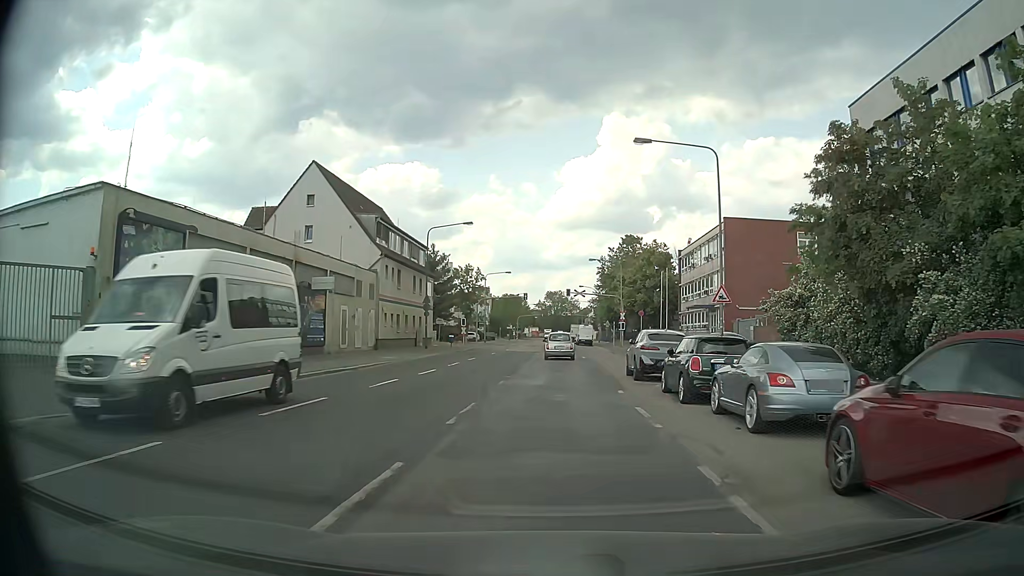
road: secondary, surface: asphalt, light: Day
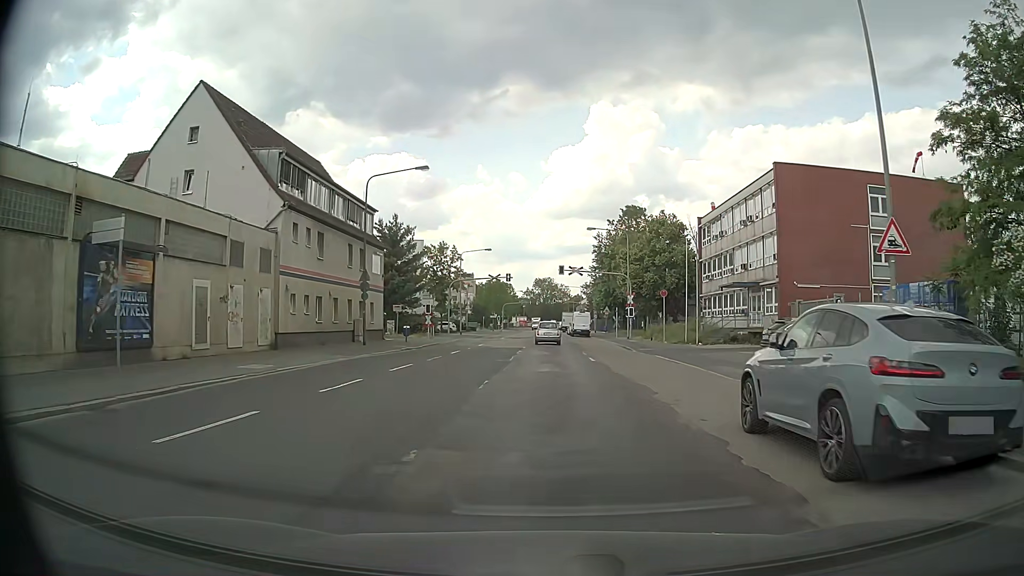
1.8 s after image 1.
(+0.3, +15.4) m; +1°
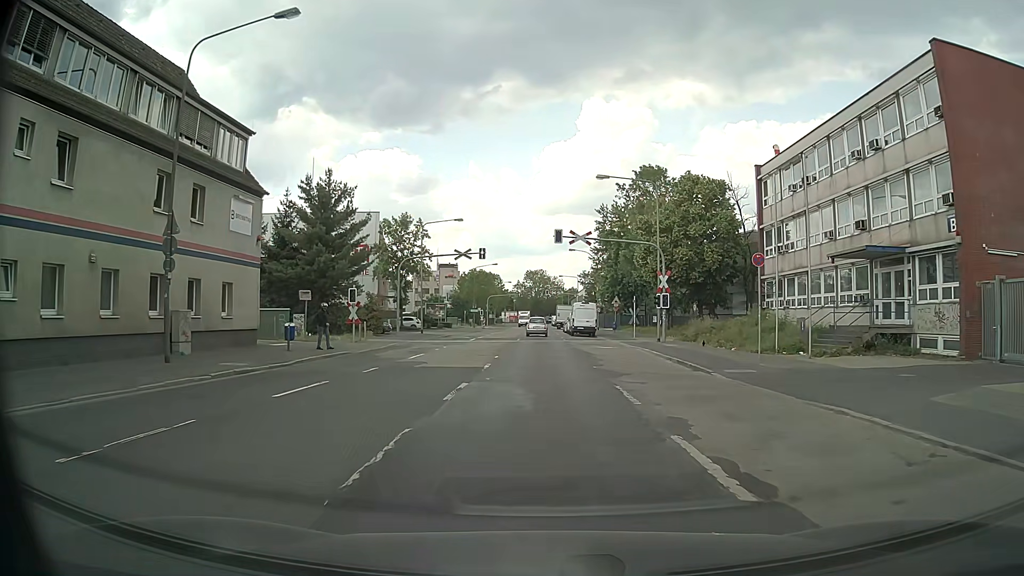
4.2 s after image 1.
(+0.2, +19.9) m; 0°
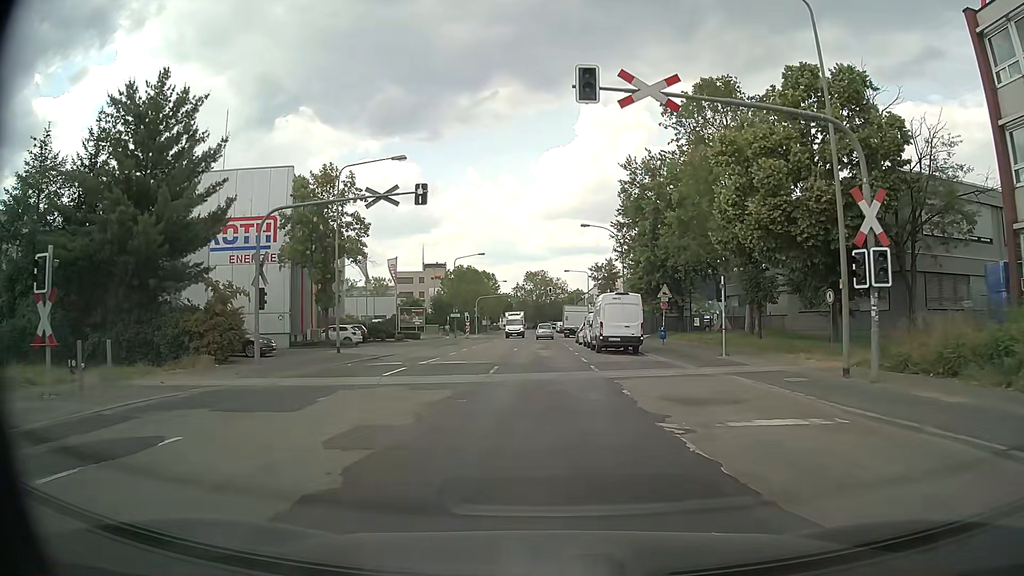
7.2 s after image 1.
(+0.2, +24.7) m; +1°
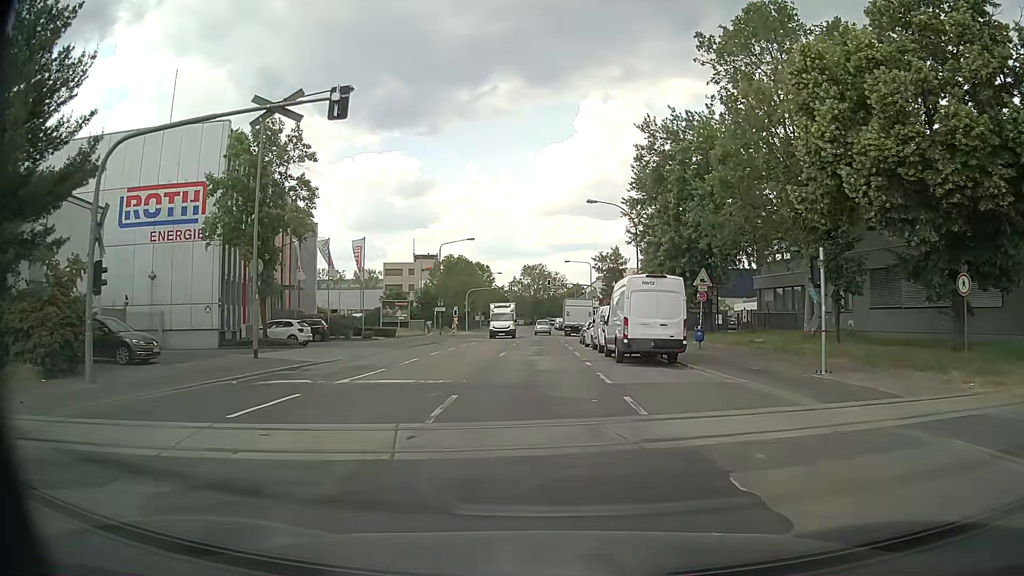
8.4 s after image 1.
(-0.1, +9.9) m; -1°
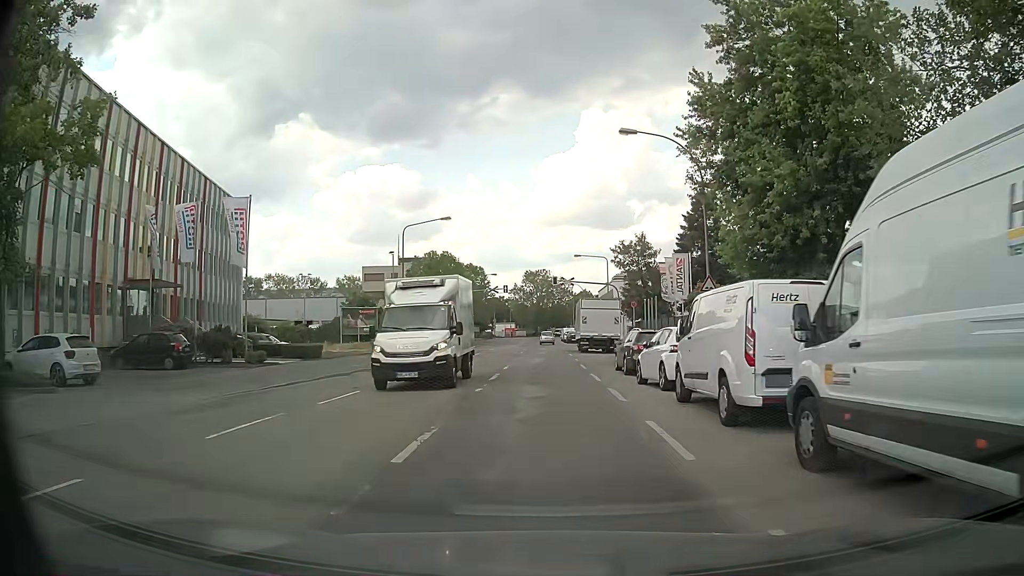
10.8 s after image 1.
(0.0, +19.8) m; 0°
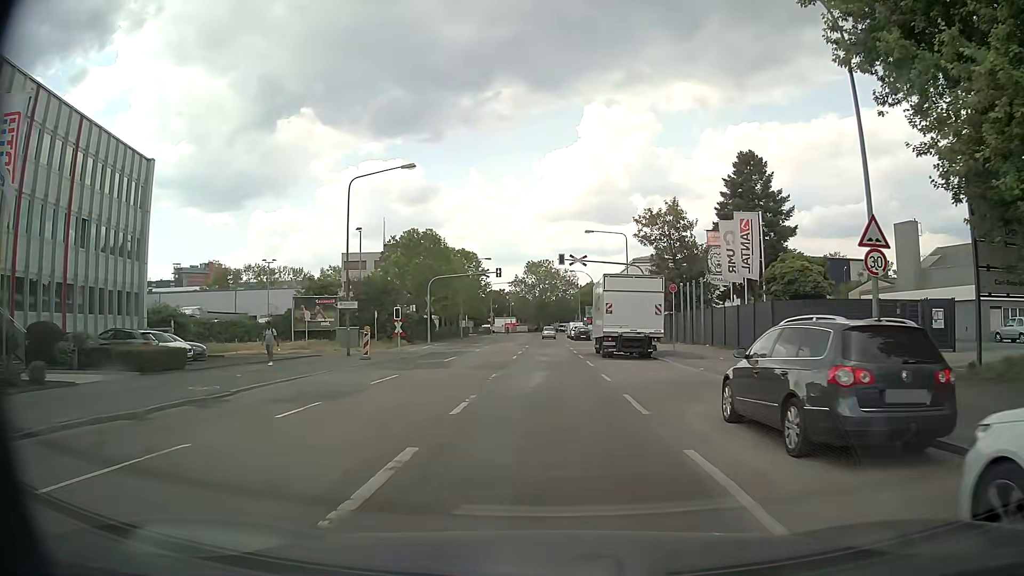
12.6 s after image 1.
(0.0, +14.8) m; 0°
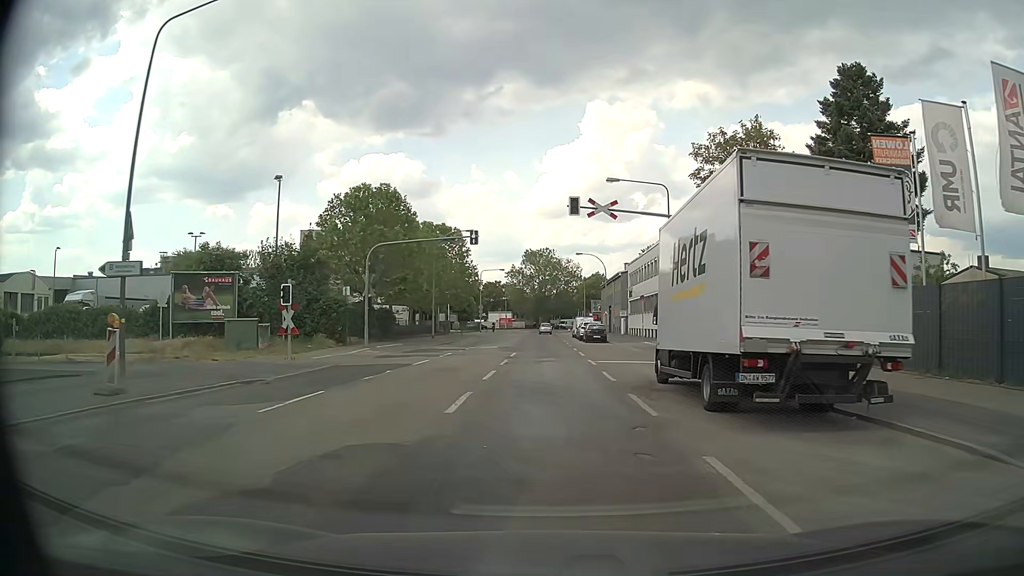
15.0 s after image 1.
(-0.1, +19.8) m; 0°
(0, +10) (0, +20) (0, +30) (0, +40) (0, +50) (0, +60) (0, +70) (0, +80) (0, +90) (-1, +100) m
